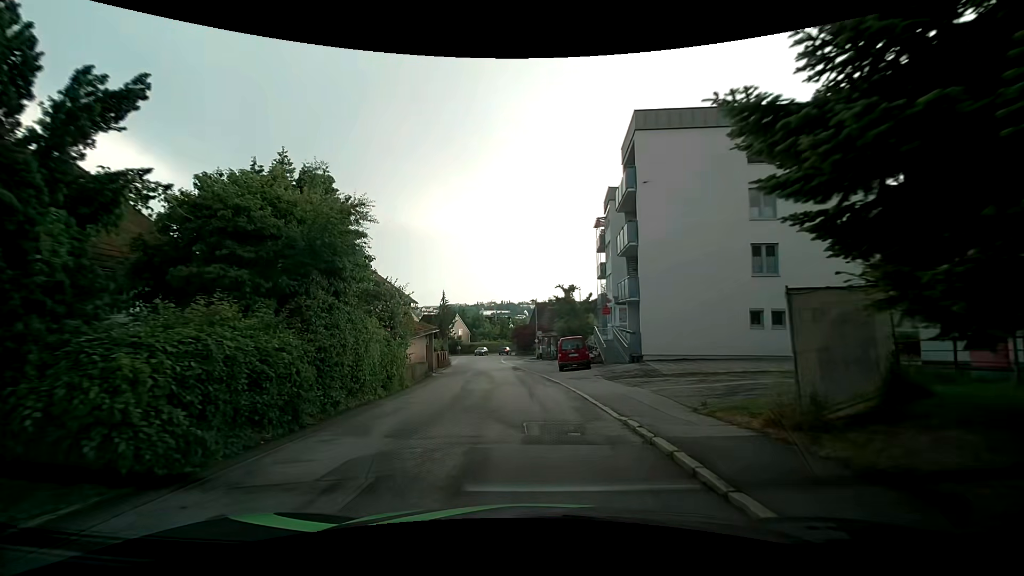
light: Day
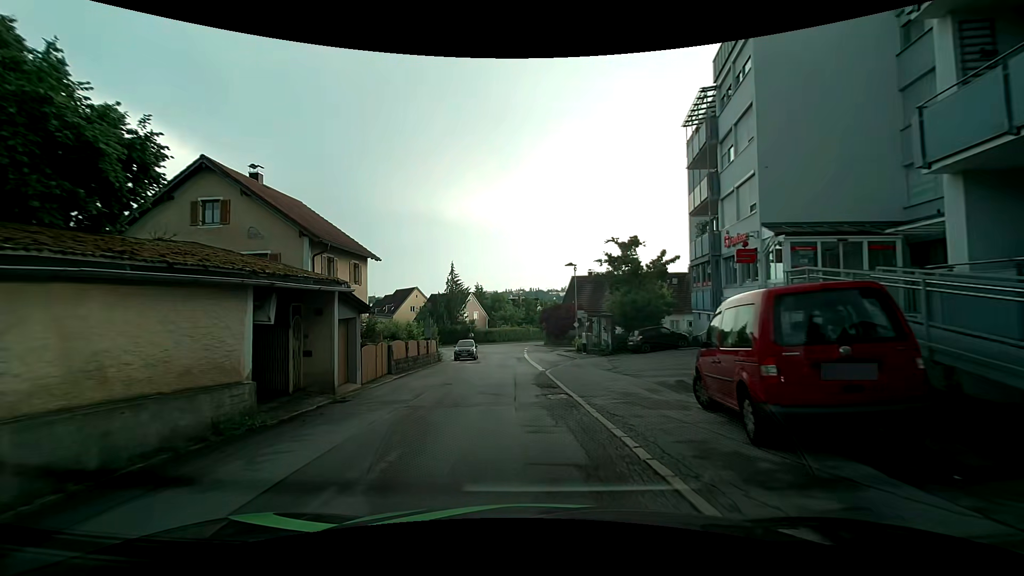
(-0.3, +21.9) m; -2°
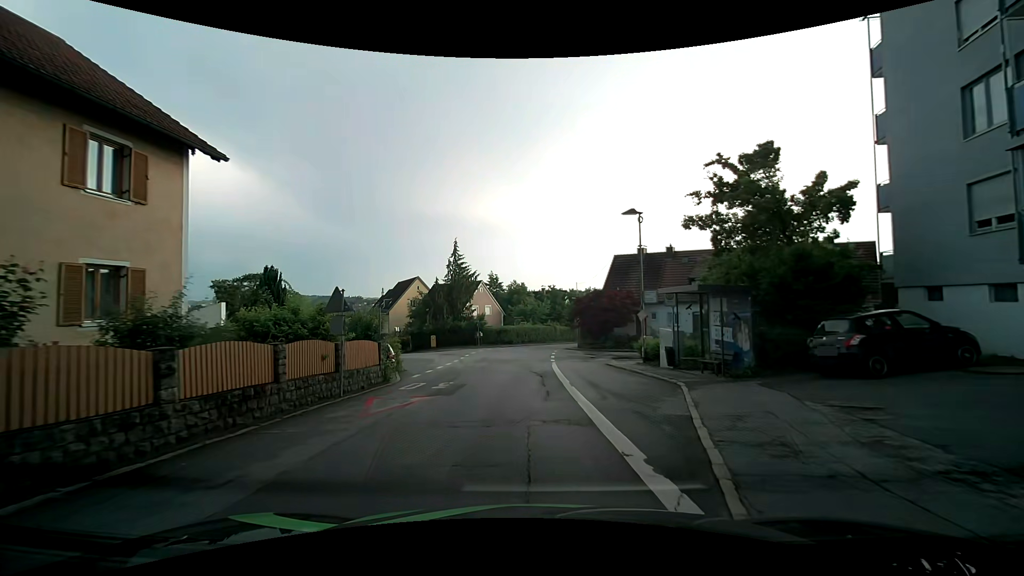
(-0.6, +18.2) m; -4°
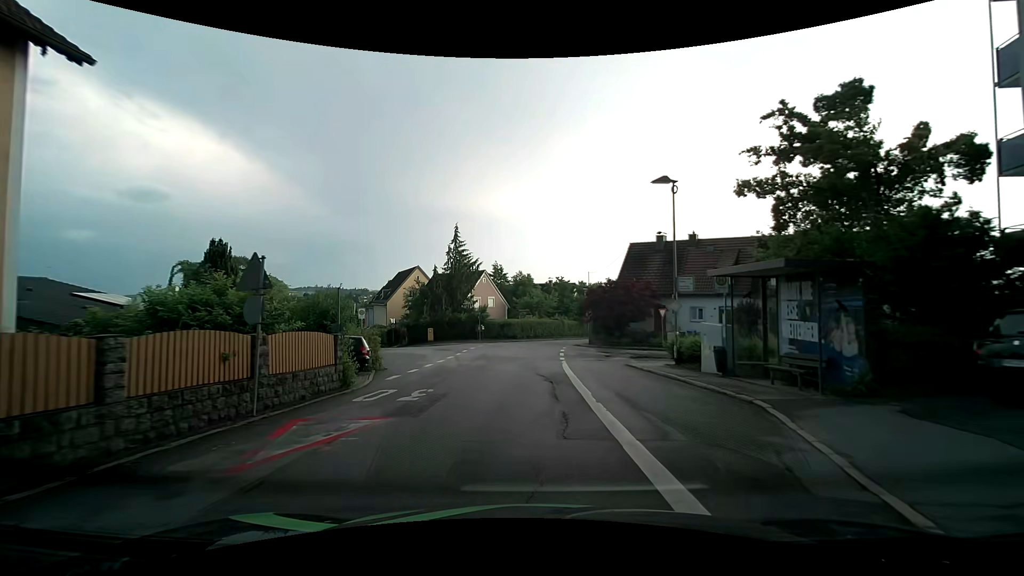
(0.0, +4.6) m; -1°
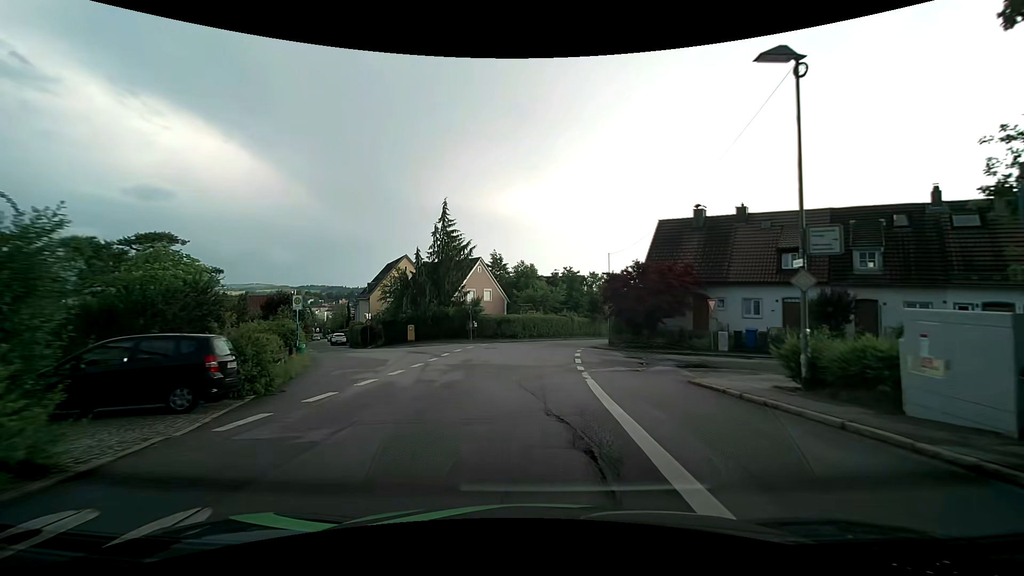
(0.0, +9.4) m; 0°
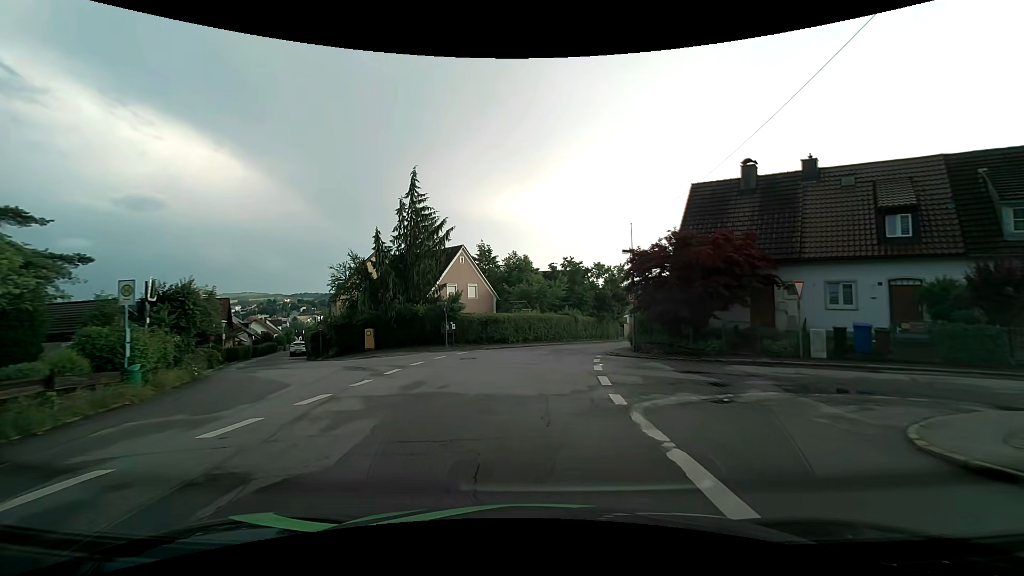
(+0.1, +9.5) m; +1°
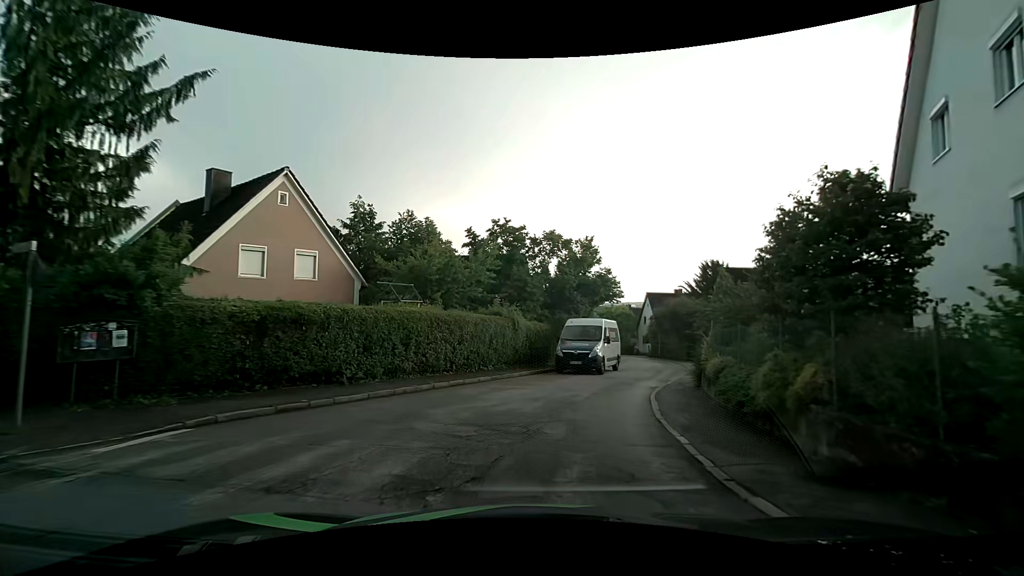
(+0.8, +21.7) m; +8°
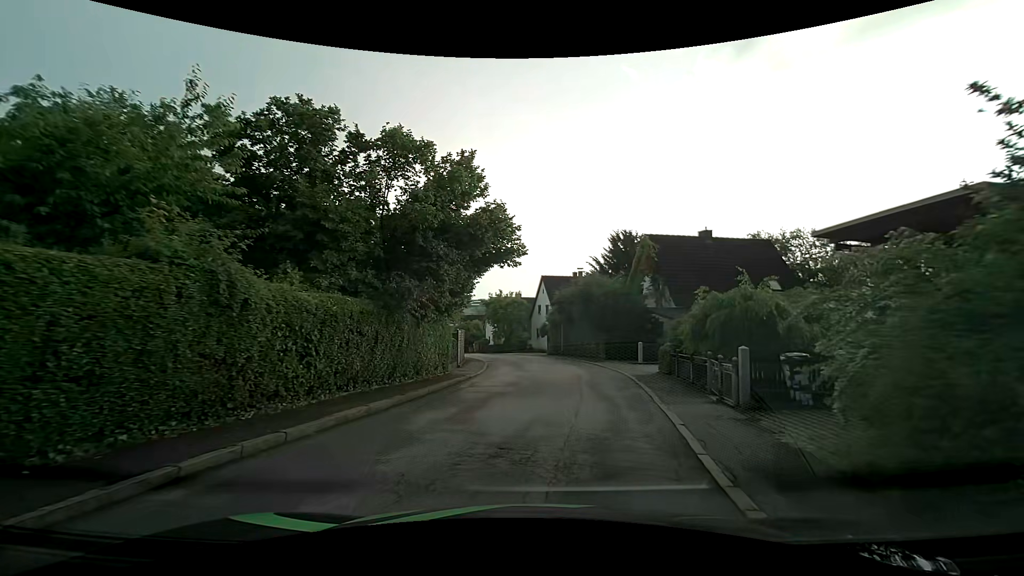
(+1.4, +13.6) m; +11°
(+1, +10) (+3, +20) (+3, +30) (+1, +40) (-2, +49) (-5, +59) (-8, +68) (-11, +78) (-14, +87) (-17, +97) m
